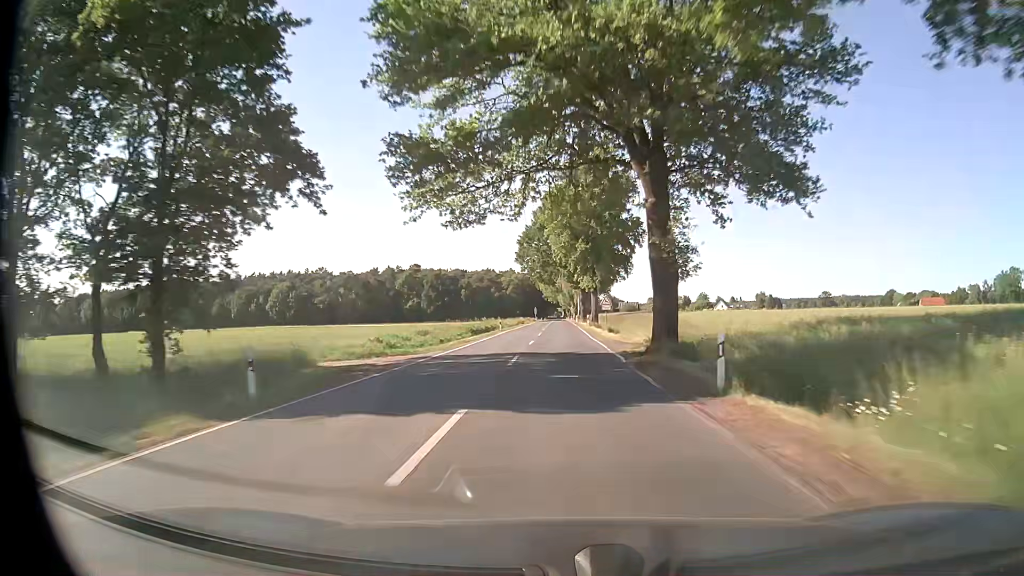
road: secondary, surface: asphalt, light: Day
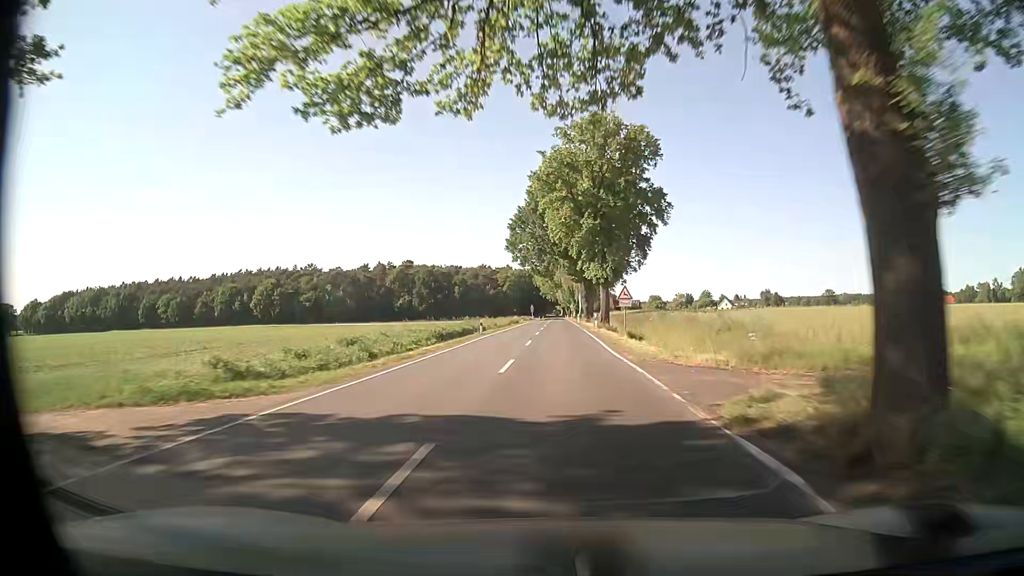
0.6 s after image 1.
(-0.1, +14.6) m; 0°
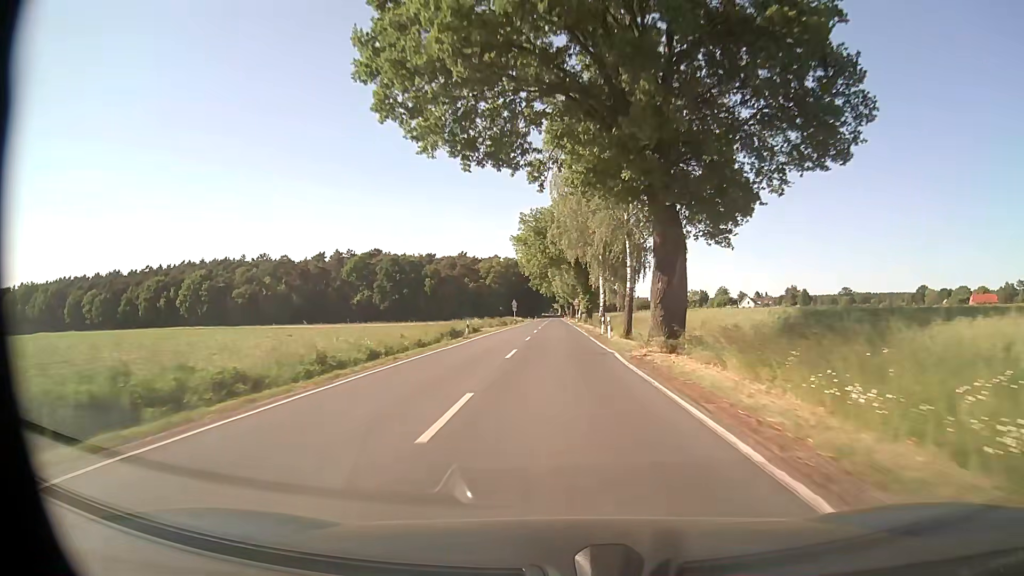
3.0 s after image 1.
(+0.2, +56.7) m; 0°
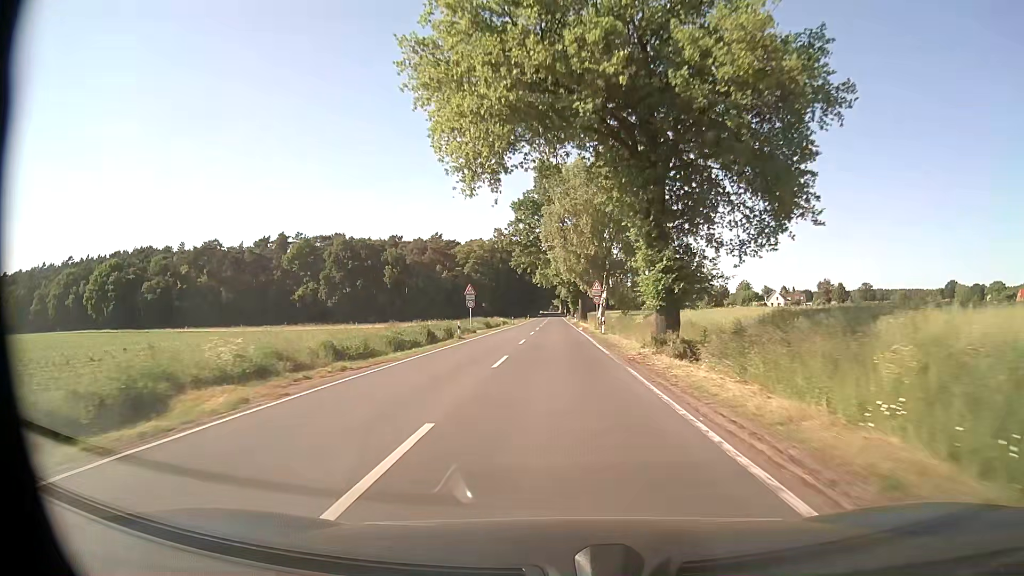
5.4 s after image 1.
(+0.1, +51.2) m; 0°
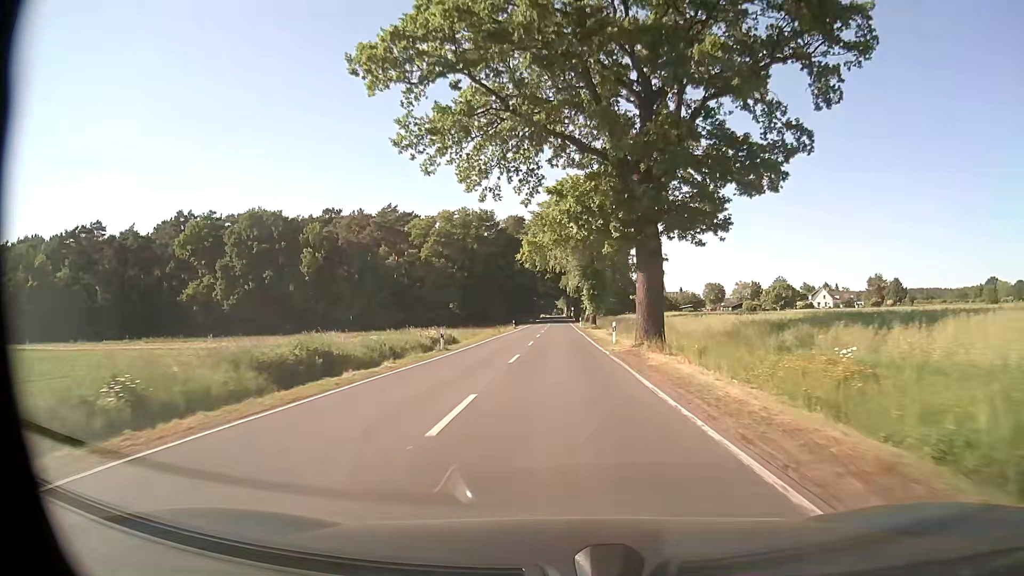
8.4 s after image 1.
(-0.1, +56.8) m; 0°
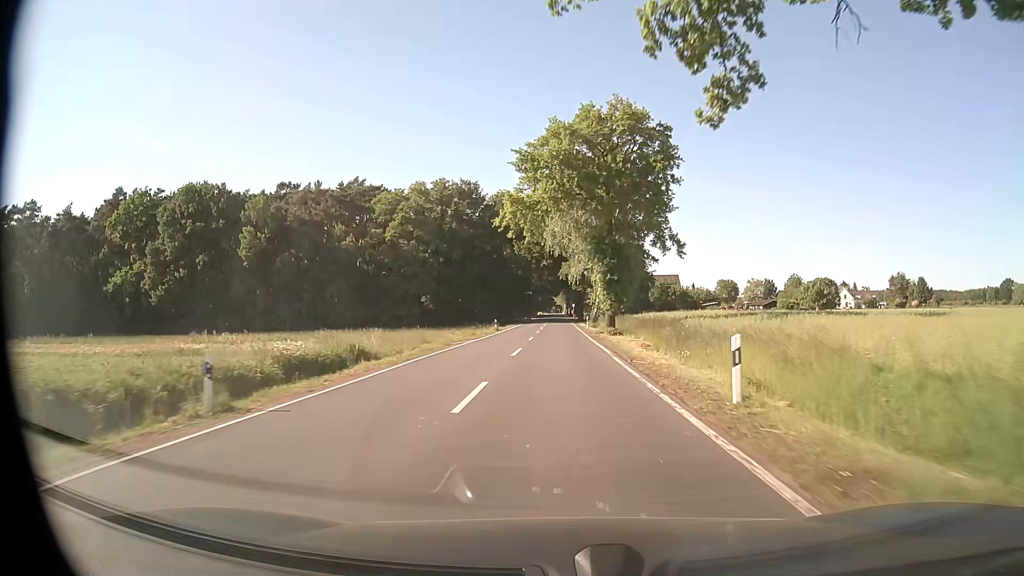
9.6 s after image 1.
(0.0, +22.6) m; 0°
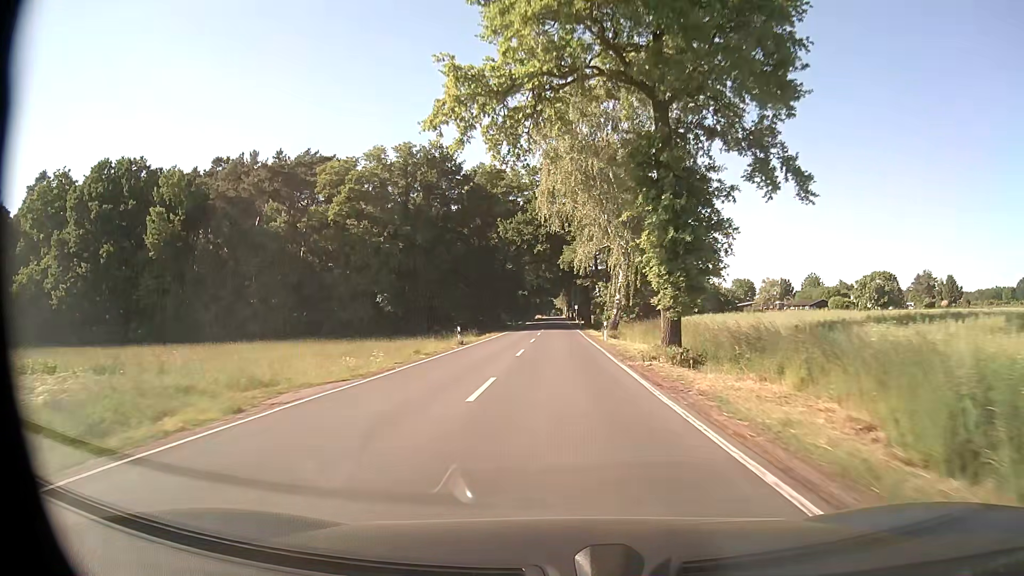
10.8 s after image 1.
(0.0, +22.6) m; 0°
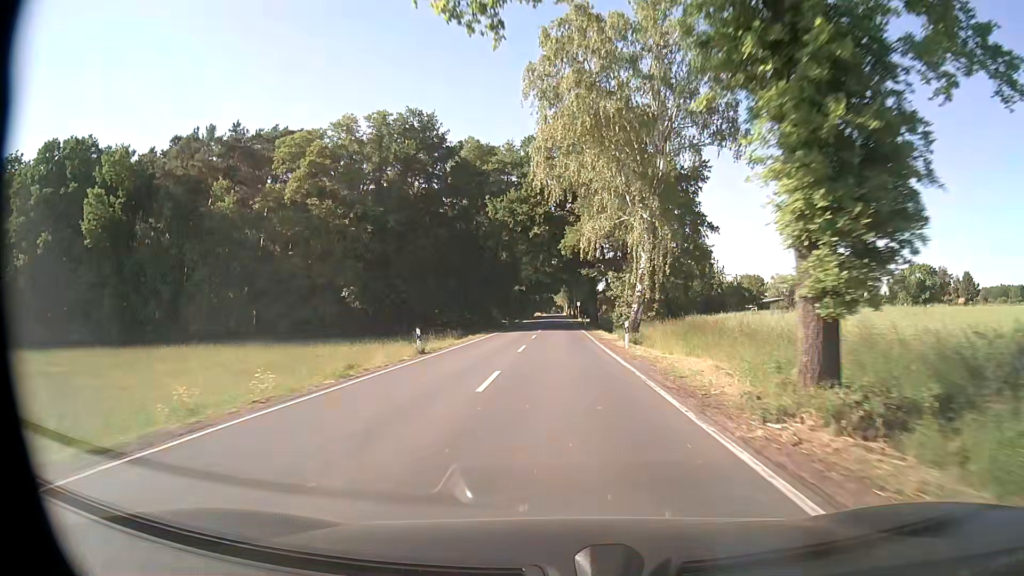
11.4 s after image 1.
(0.0, +11.3) m; 0°
(0, +10) (0, +20) (0, +30) (0, +40) (0, +50) (0, +60) (0, +70) (0, +80) (0, +90) (0, +100) m
